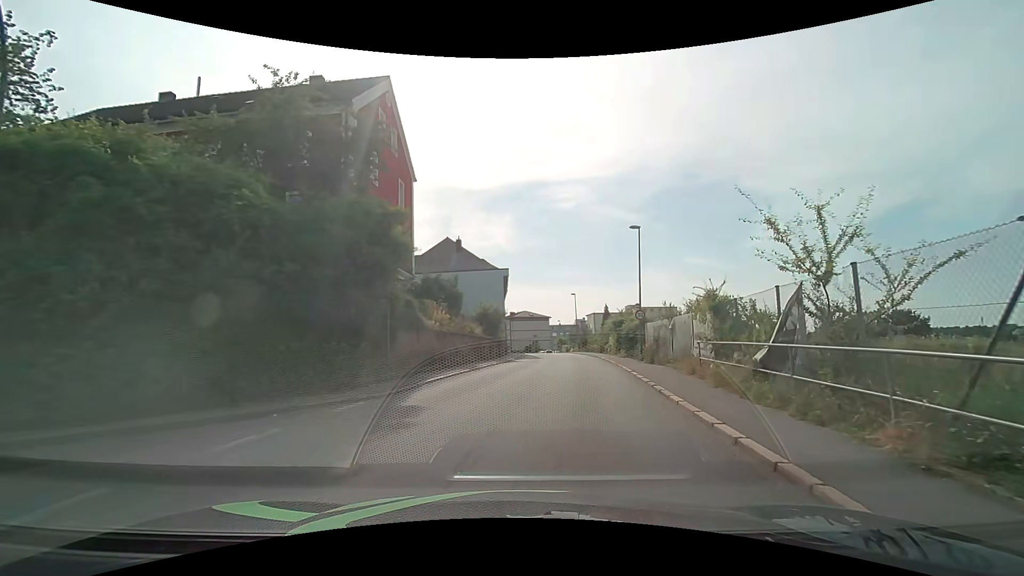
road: tertiary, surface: asphalt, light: Day
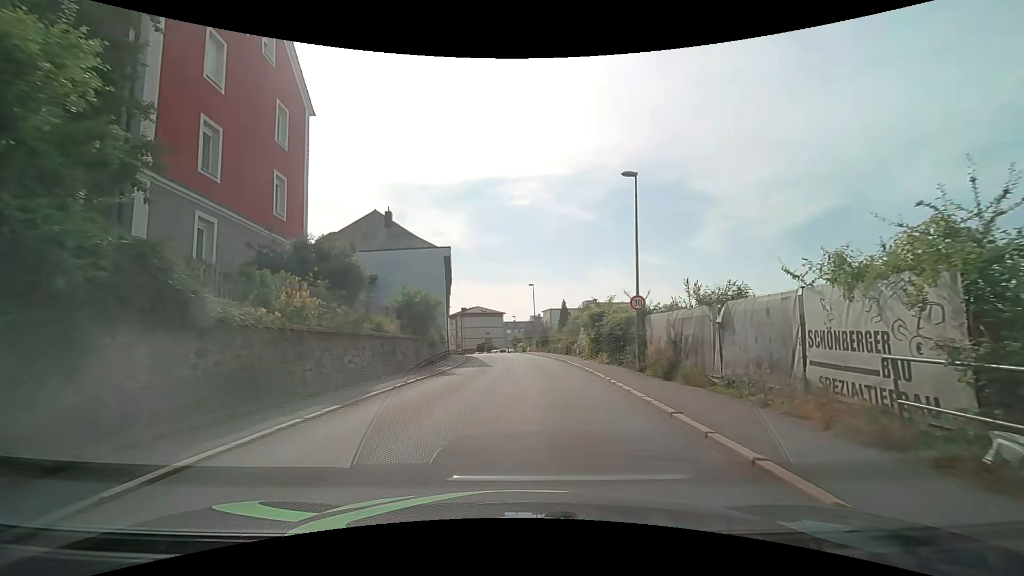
(+0.4, +10.1) m; +5°
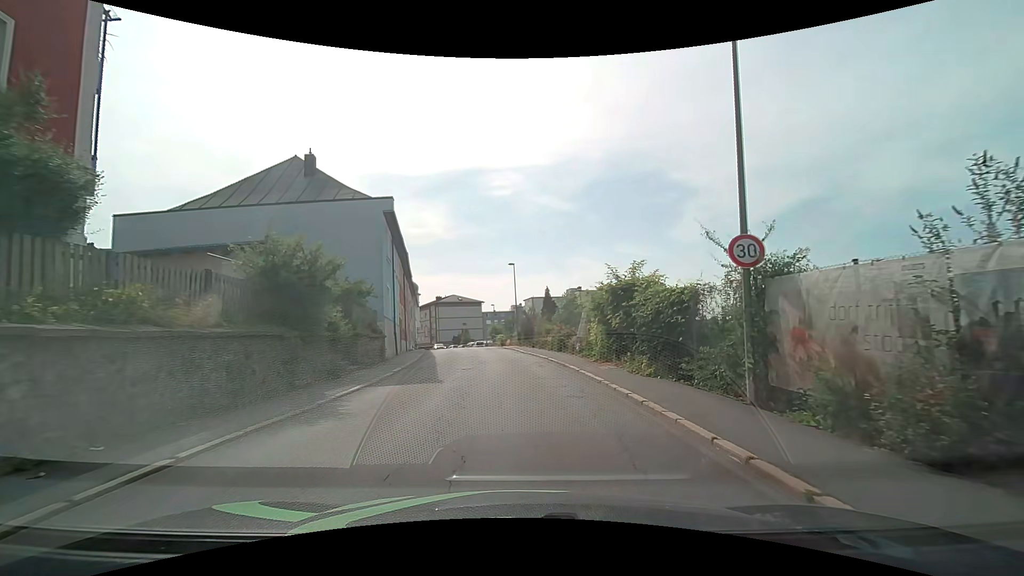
(+0.1, +10.9) m; +2°
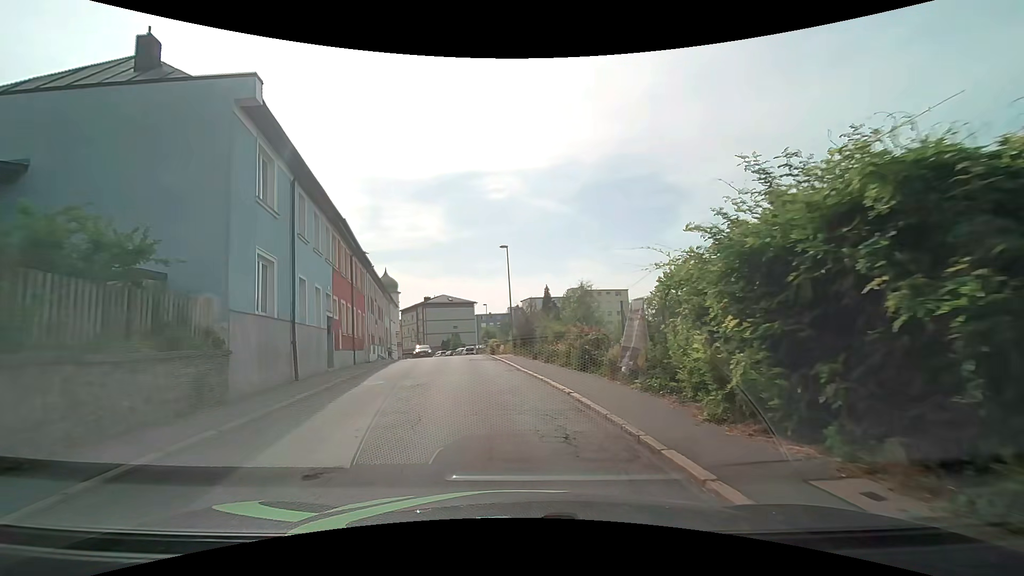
(+0.1, +11.9) m; 0°
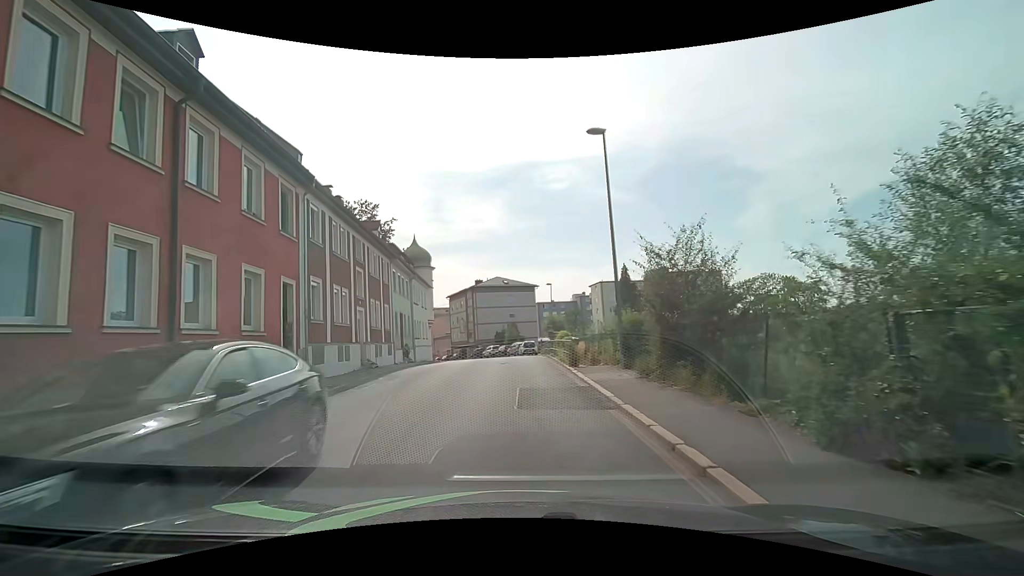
(-1.4, +20.1) m; -7°
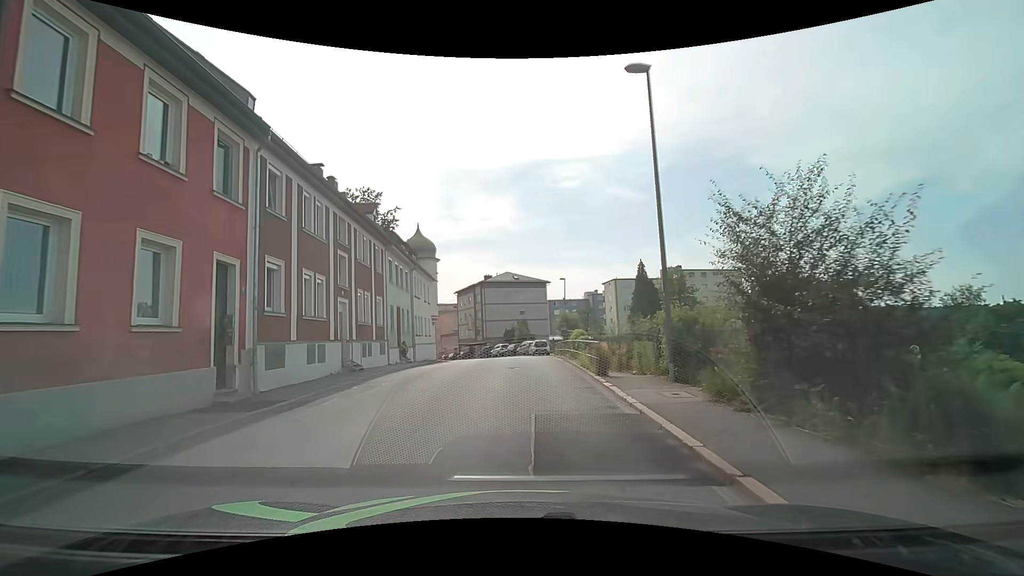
(0.0, +4.0) m; -1°
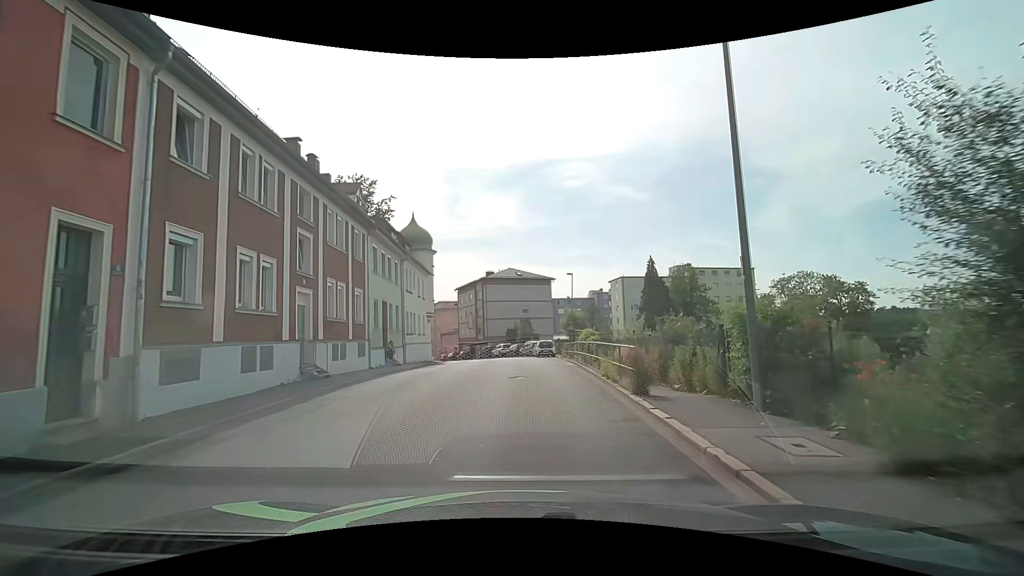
(0.0, +4.1) m; 0°
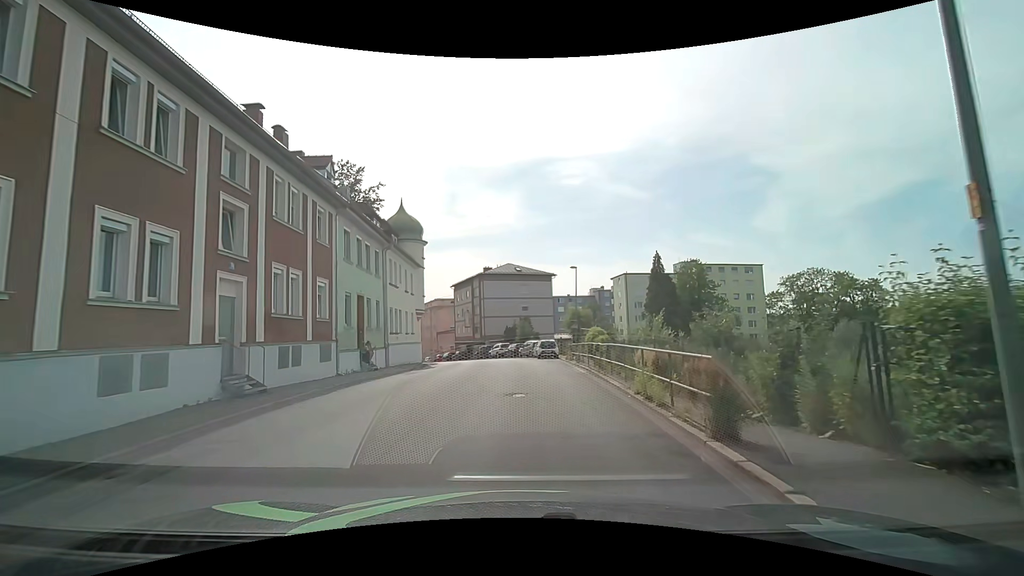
(0.0, +4.2) m; 0°
(0, +10) (0, +20) (0, +30) (-1, +40) (-2, +50) (-5, +59) (-8, +69) (-12, +78) (-16, +87) (-20, +97) m
